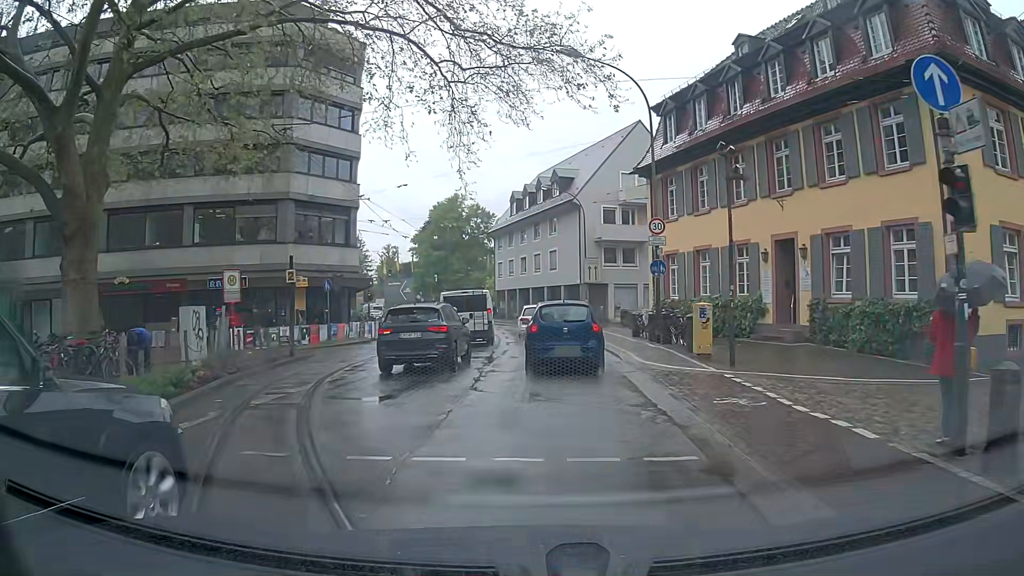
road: primary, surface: asphalt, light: Day
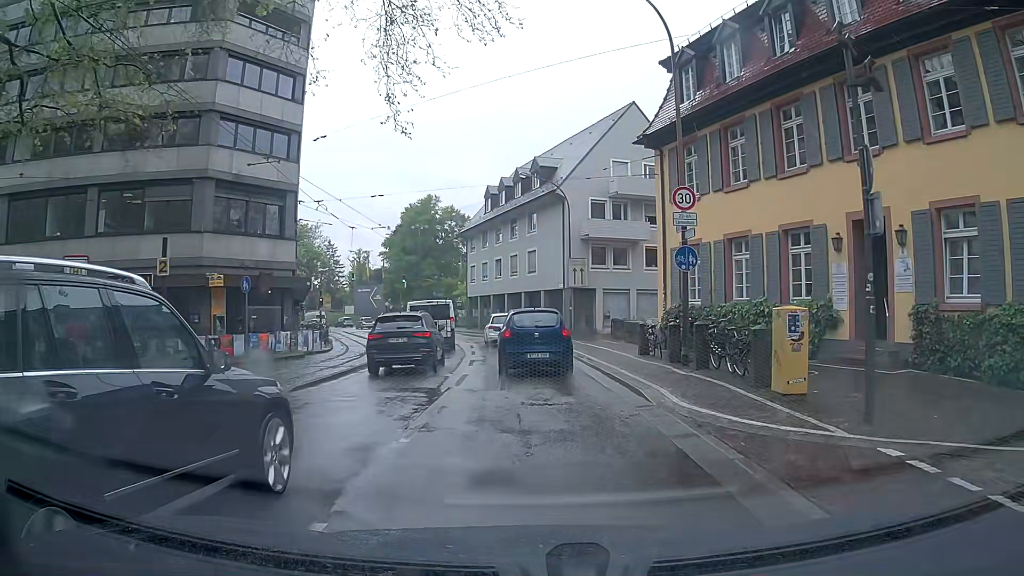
(-0.1, +7.2) m; +1°
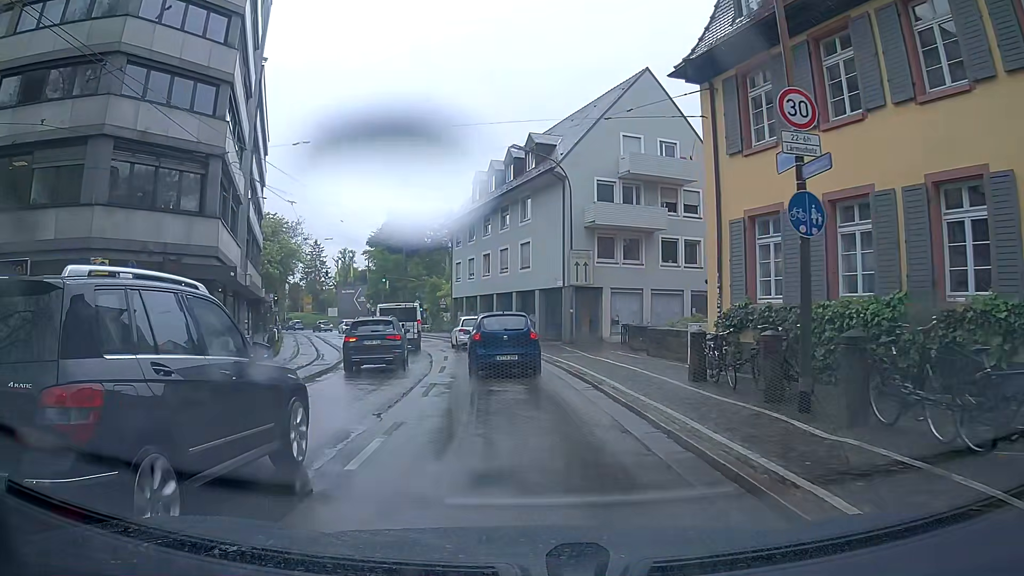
(-0.1, +7.6) m; -2°
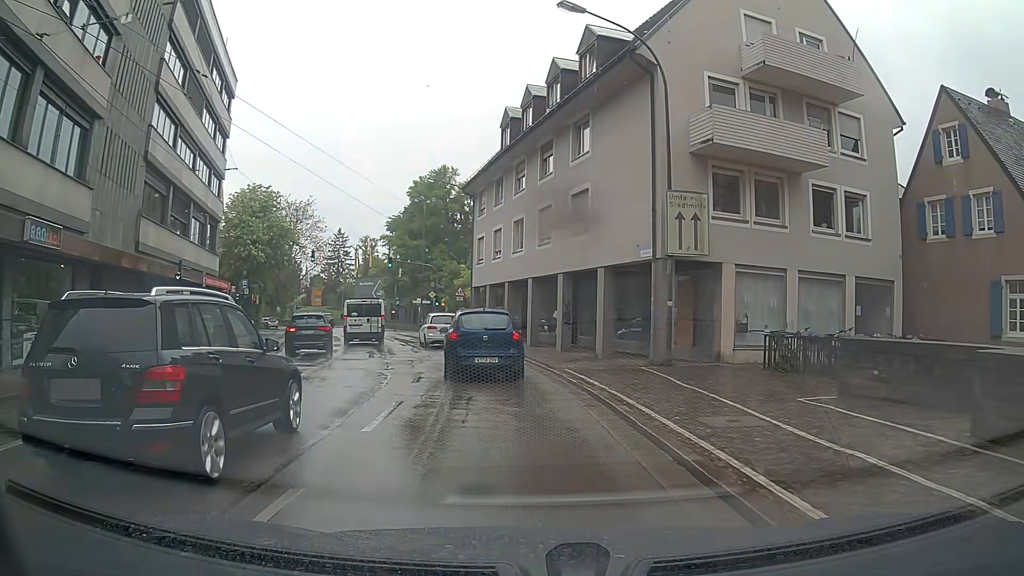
(-0.2, +16.0) m; -3°
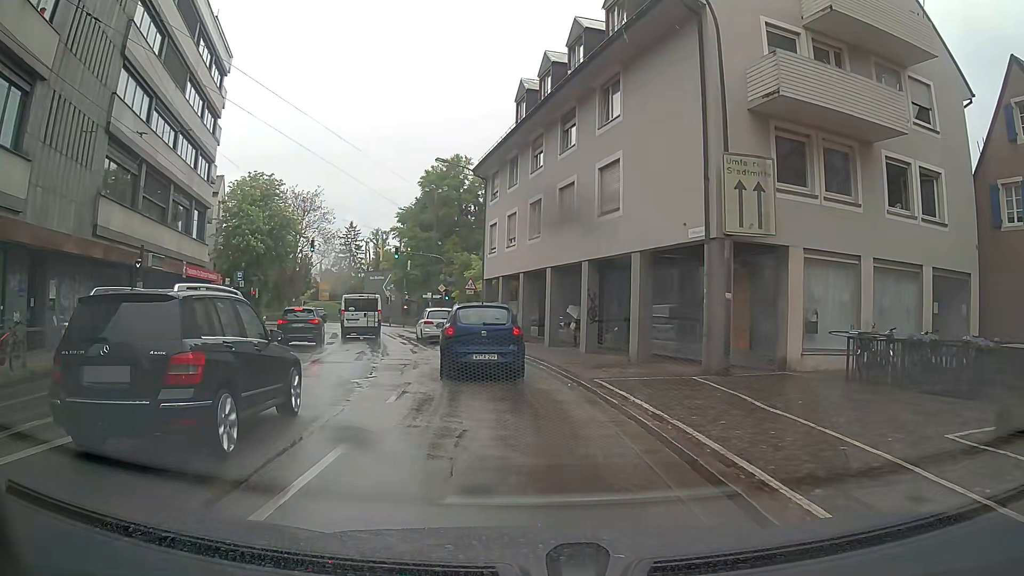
(0.0, +4.0) m; -1°
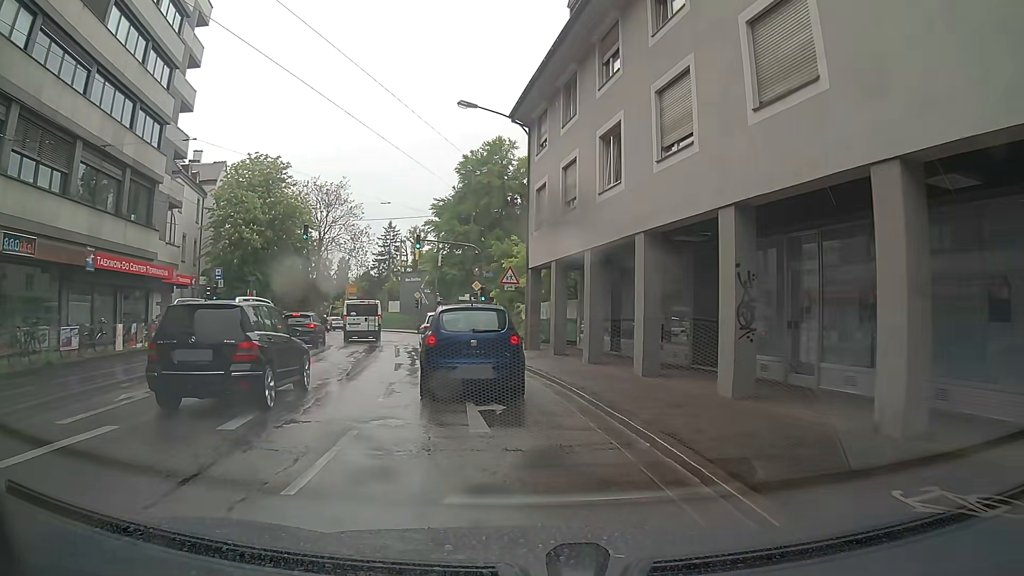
(-0.6, +11.3) m; -7°
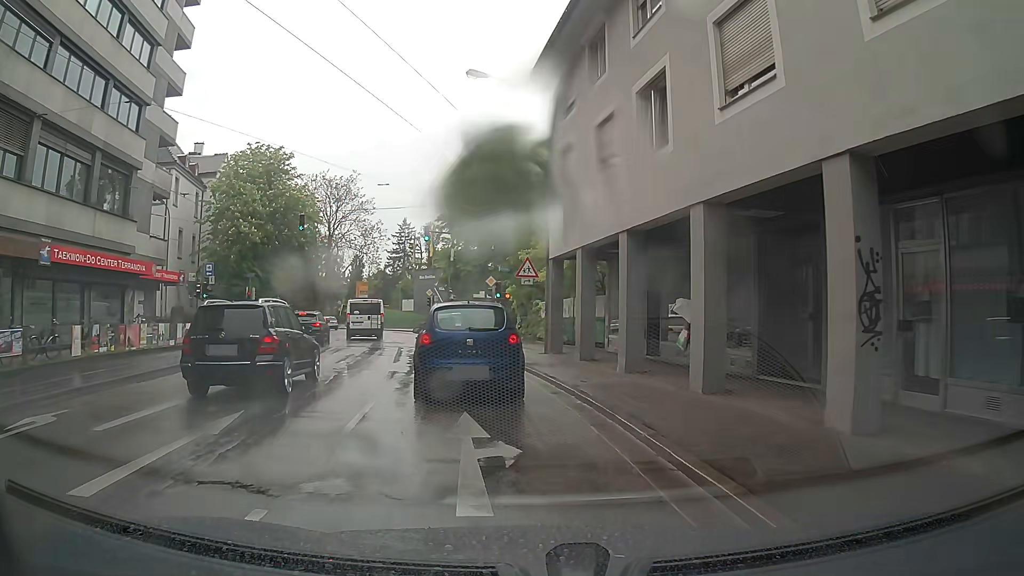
(0.0, +3.5) m; -4°
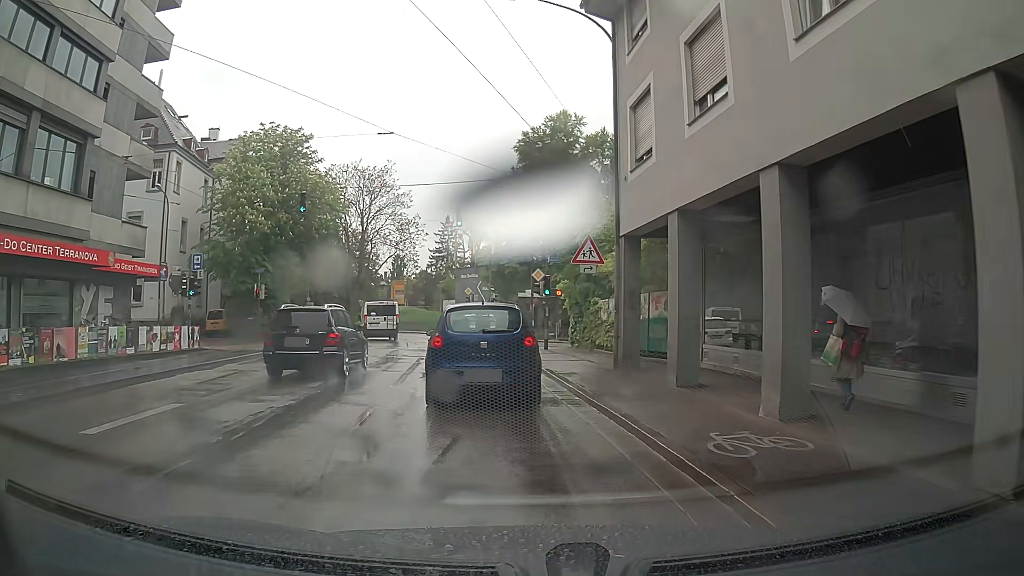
(-0.3, +6.5) m; -5°
